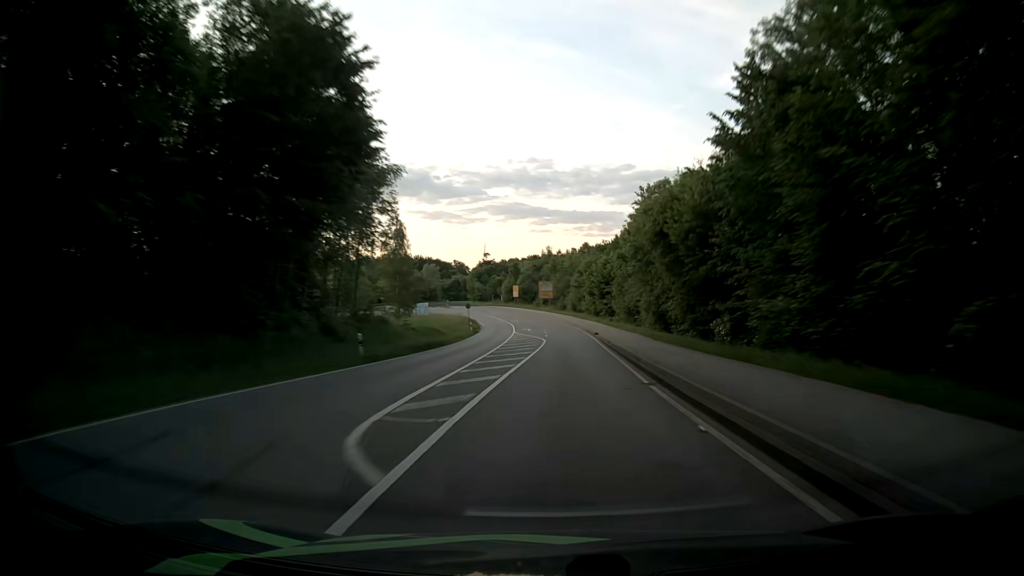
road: secondary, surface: asphalt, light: Day
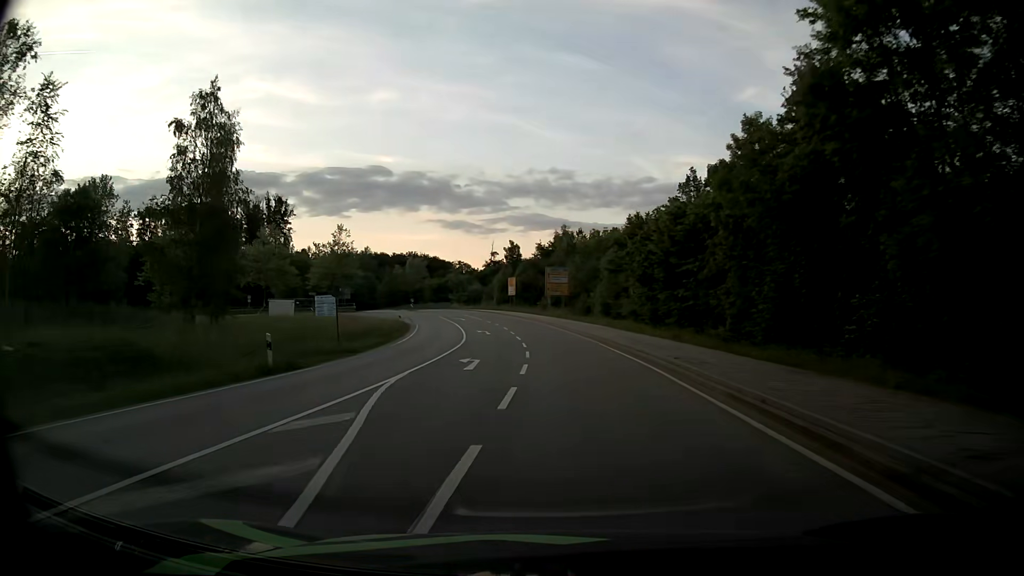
(+1.0, +48.0) m; -1°
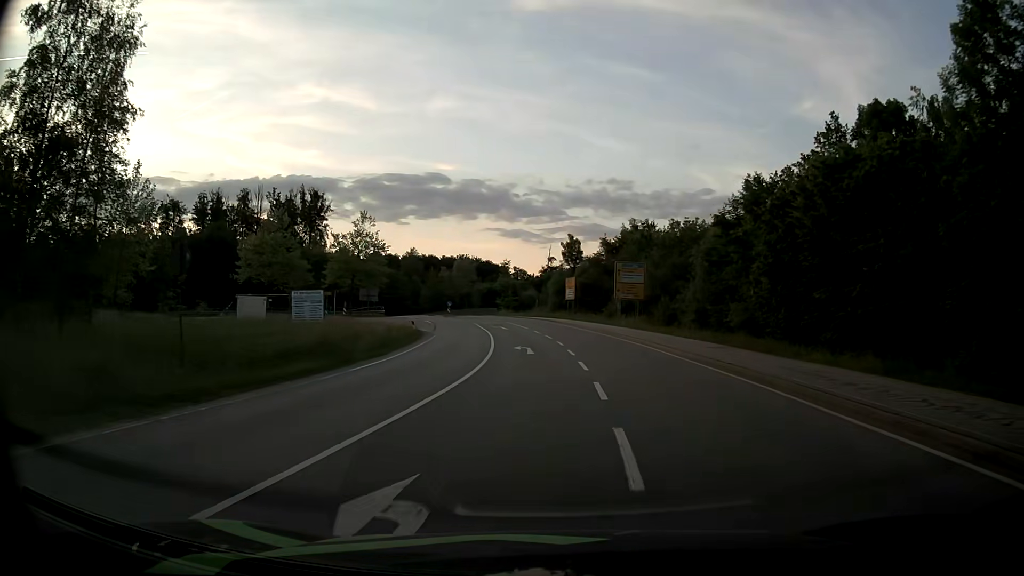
(-0.9, +16.7) m; -5°
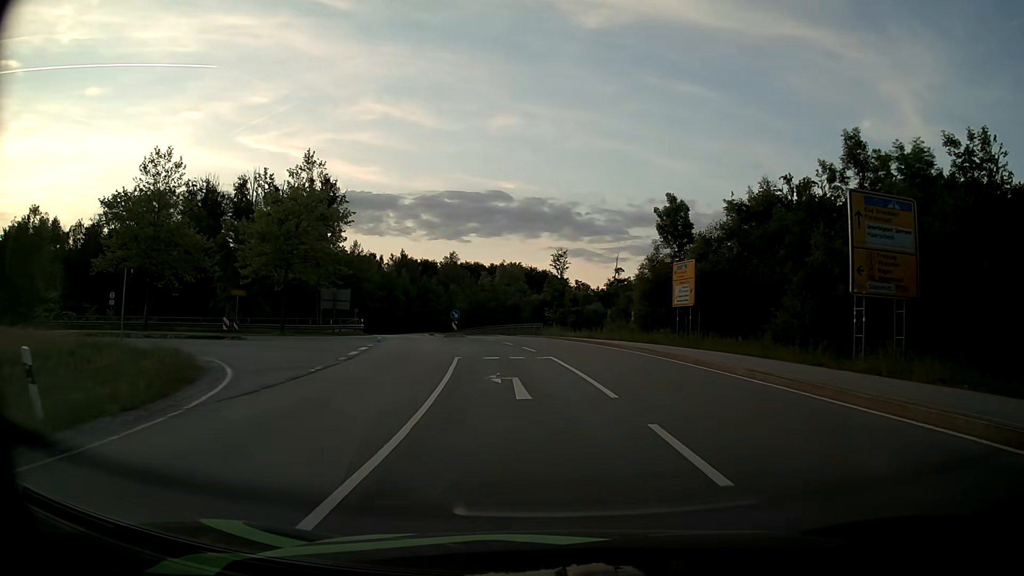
(-1.3, +35.4) m; -5°
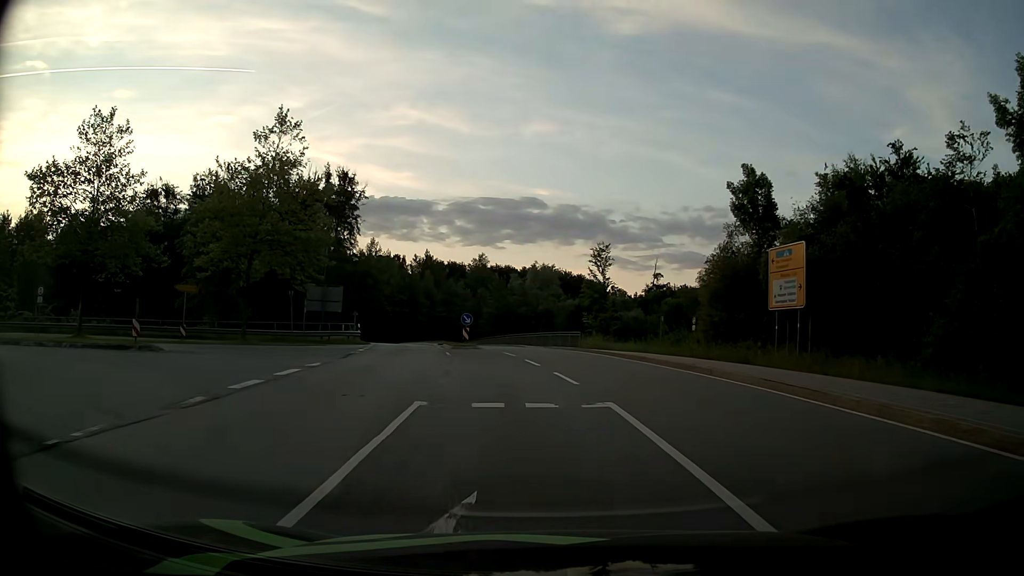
(-0.3, +10.8) m; -3°
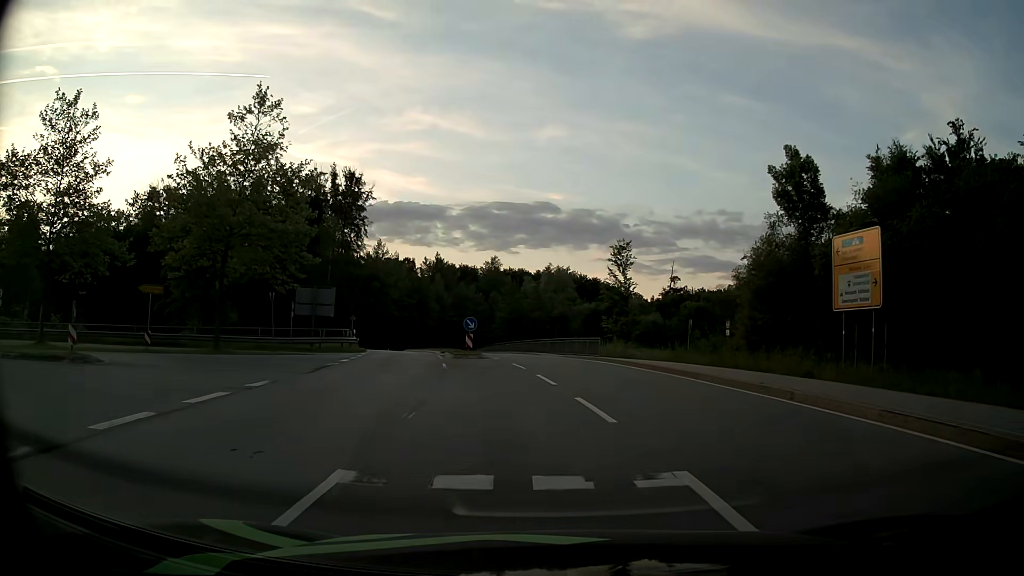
(0.0, +4.6) m; -1°
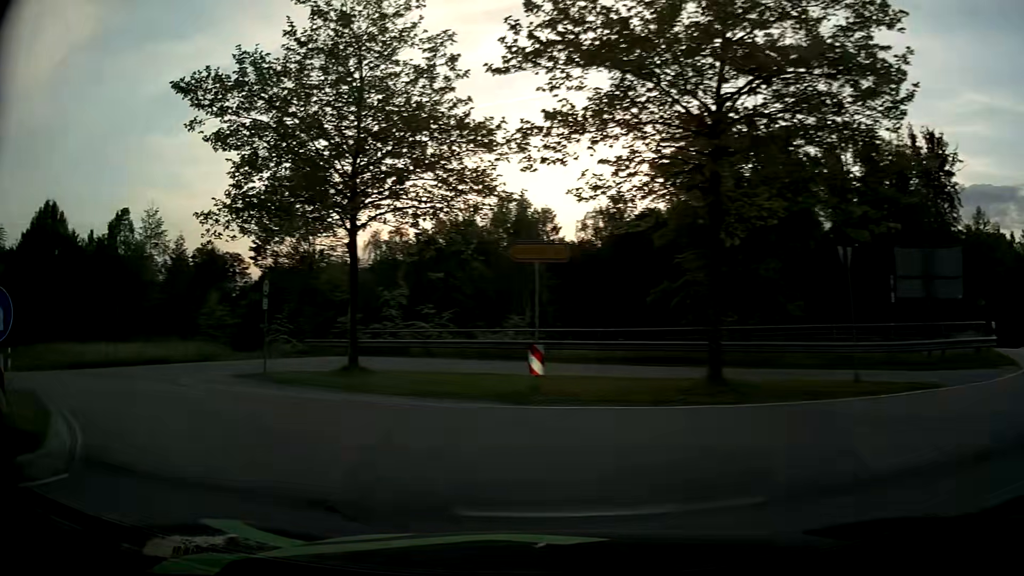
(-5.5, +17.9) m; -51°
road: primary_link
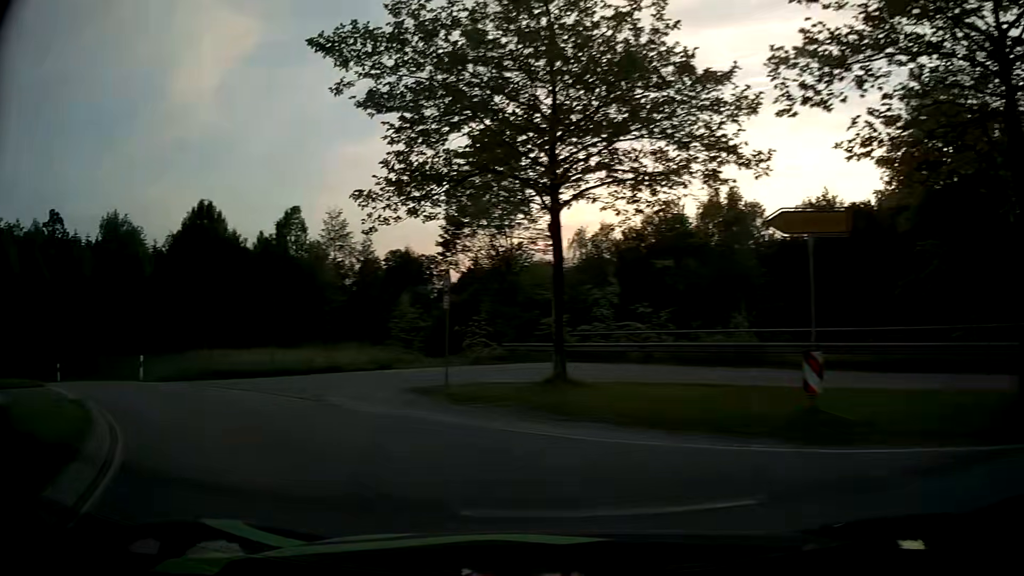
(-0.6, +3.9) m; -16°
(-3, +9) (-11, +16) (-19, +22) (-28, +27) (-36, +32) (-45, +37) (-52, +44) (-57, +52) (-60, +62) (-60, +72) m
